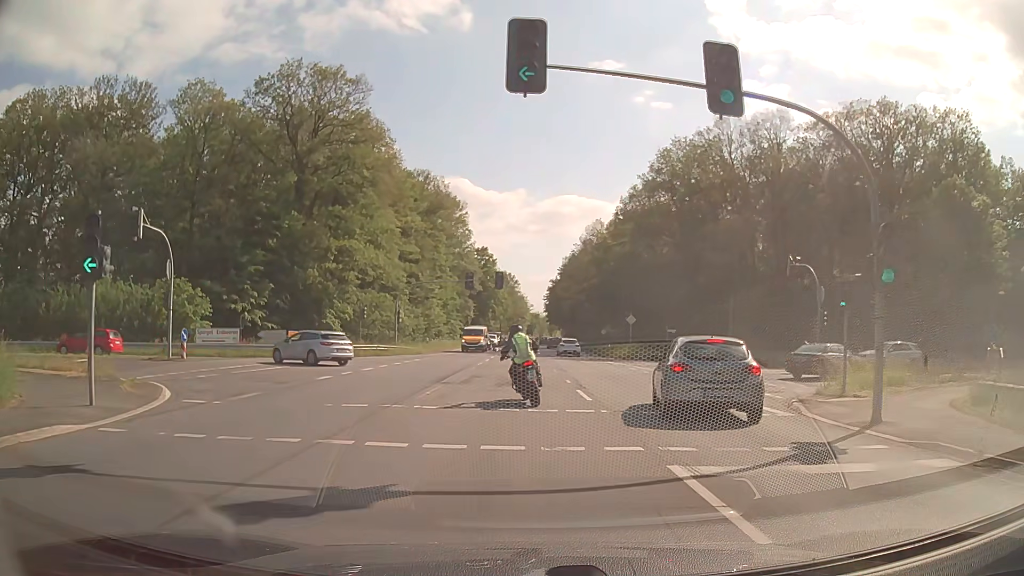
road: secondary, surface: asphalt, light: Day
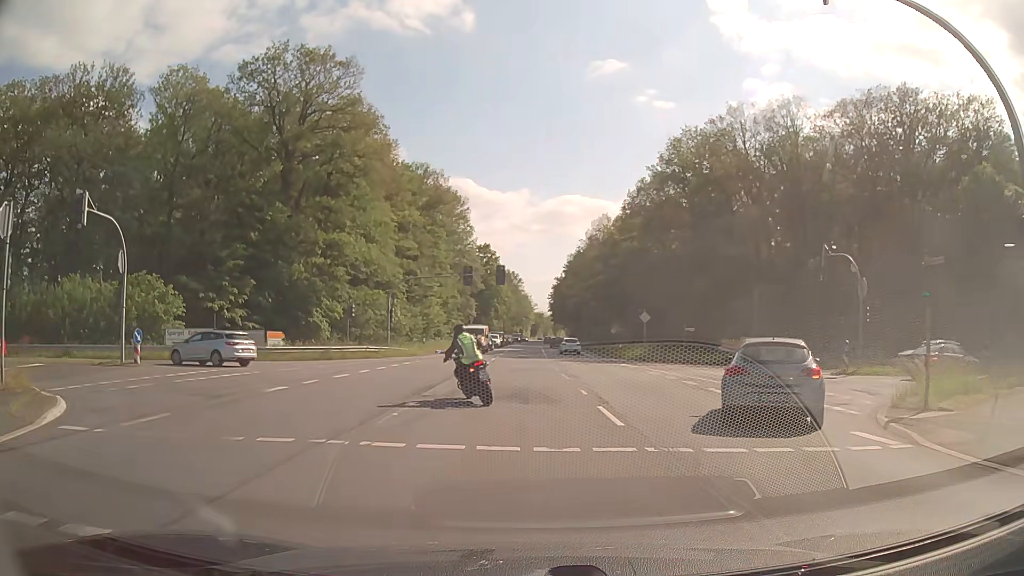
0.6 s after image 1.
(0.0, +4.5) m; -1°
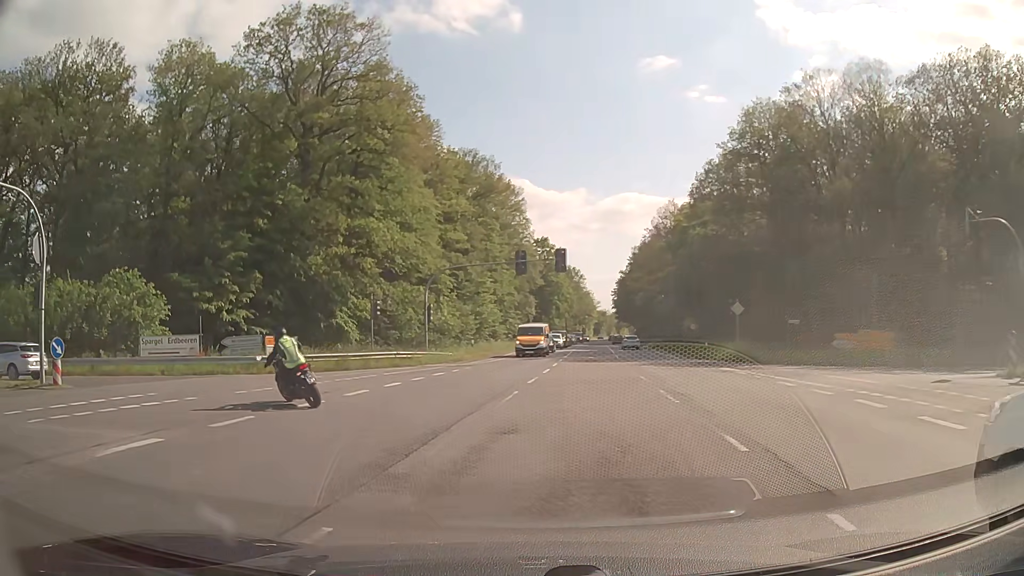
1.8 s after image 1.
(-0.2, +8.8) m; -5°
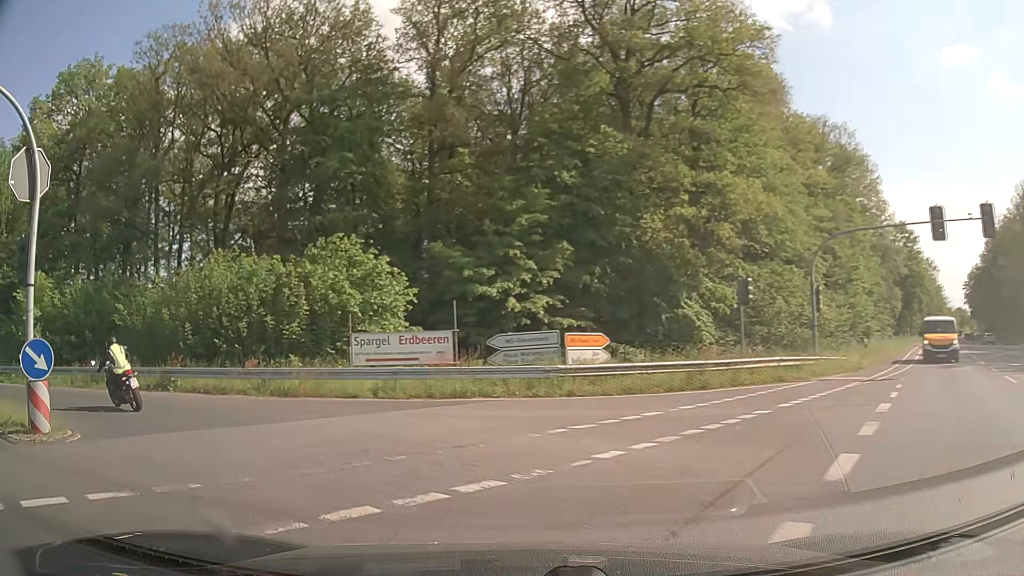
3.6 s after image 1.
(-2.7, +12.5) m; -29°
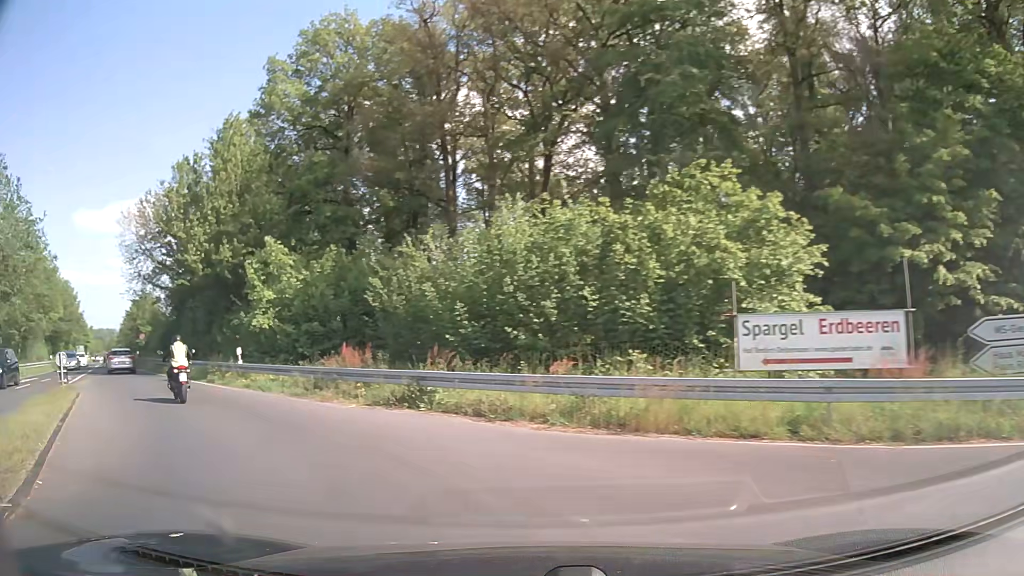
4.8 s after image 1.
(-2.1, +8.4) m; -29°
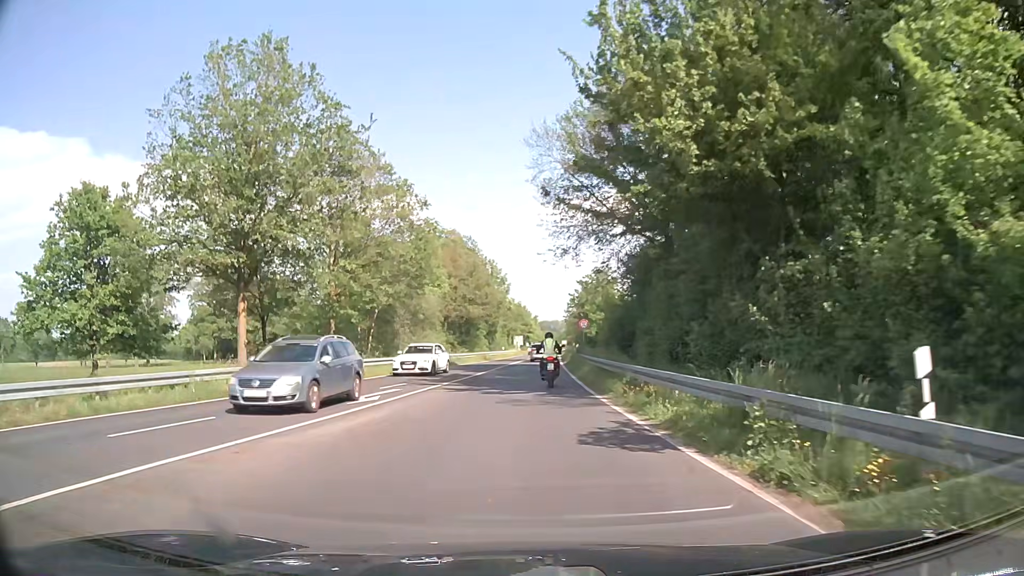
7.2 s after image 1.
(-8.9, +17.6) m; -39°
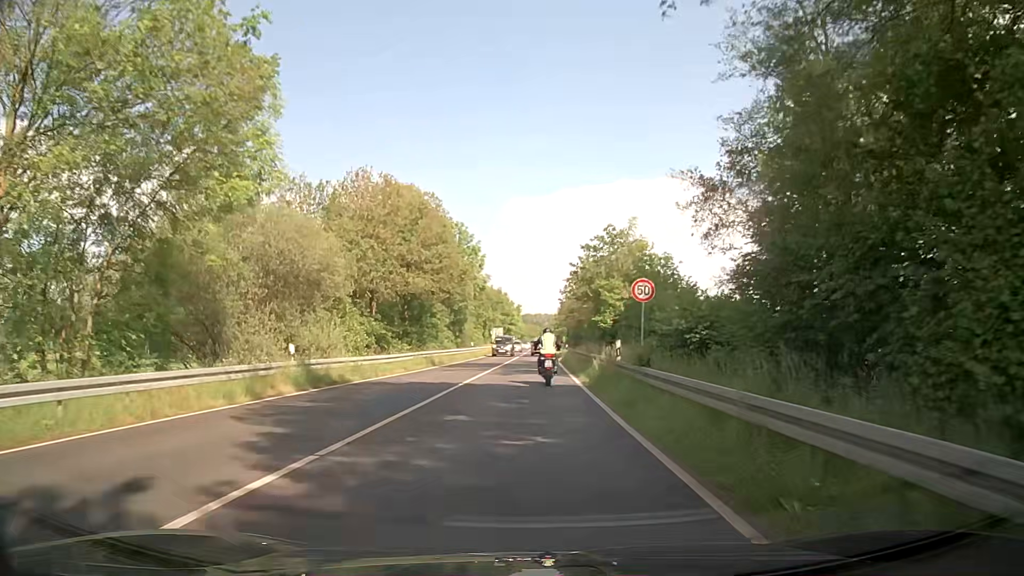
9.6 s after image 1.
(-0.4, +25.9) m; 0°
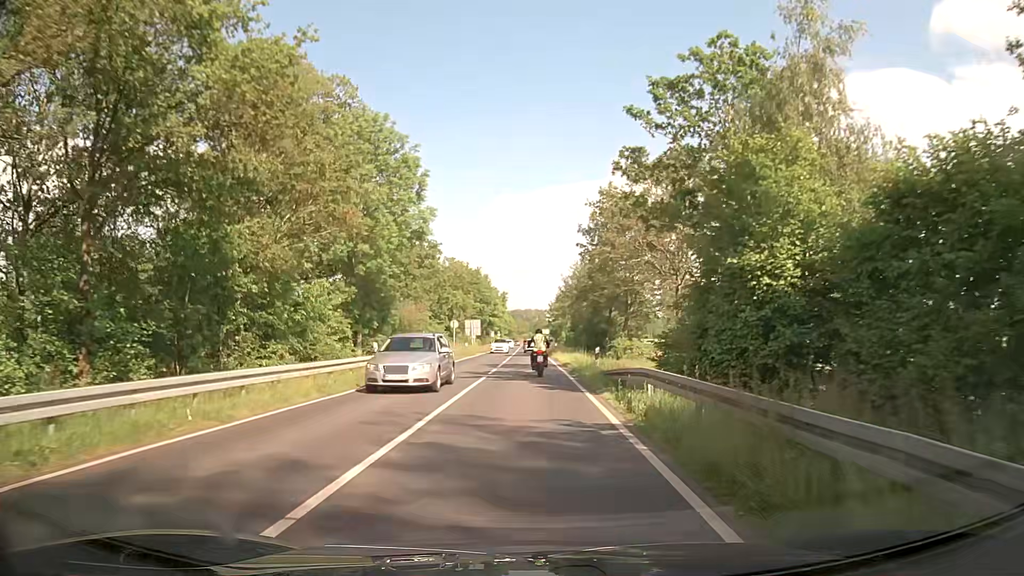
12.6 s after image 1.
(+0.5, +34.0) m; +1°
(0, +10) (0, +20) (0, +30) (0, +40) (0, +50) (0, +60) (0, +70) (0, +80) (0, +90) (0, +100) m
